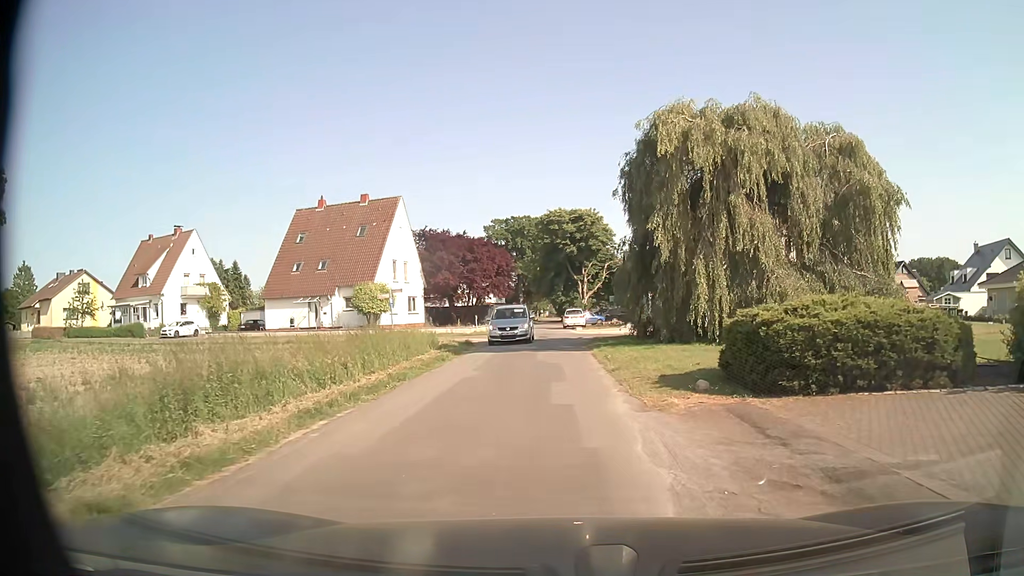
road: unclassified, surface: asphalt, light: Day
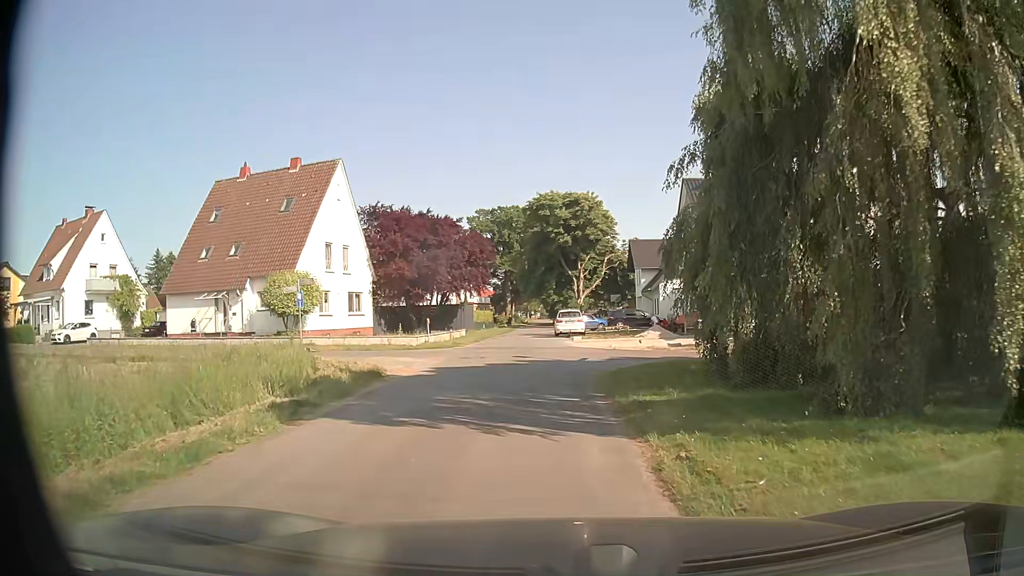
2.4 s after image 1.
(+0.2, +14.0) m; +1°
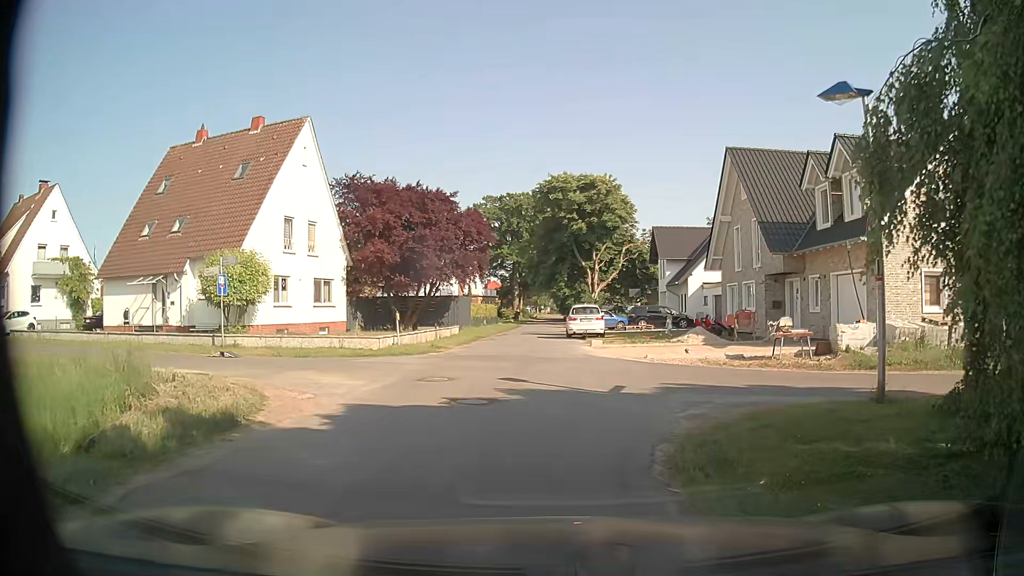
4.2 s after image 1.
(0.0, +7.7) m; -1°
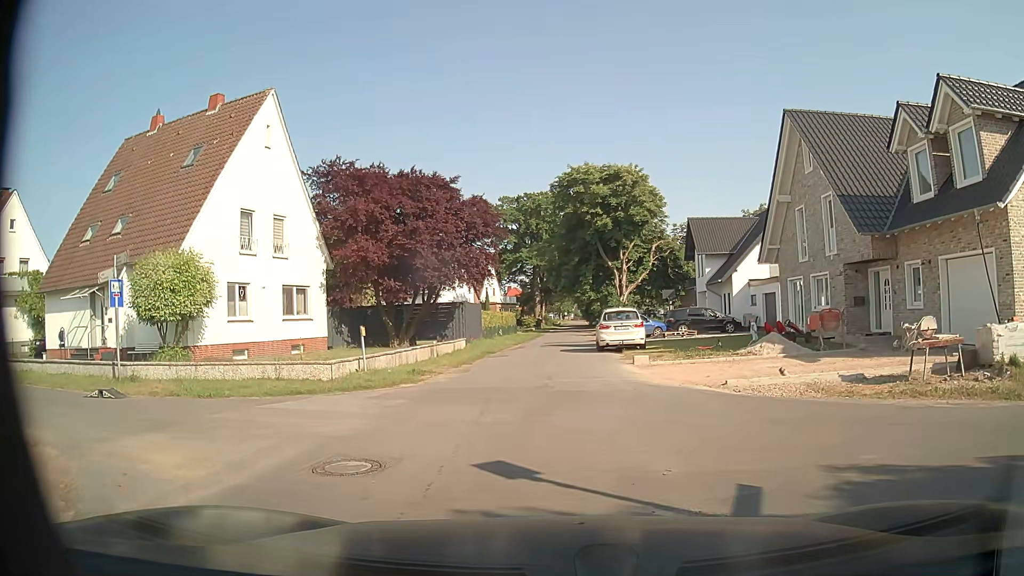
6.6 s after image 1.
(+0.1, +6.7) m; -1°
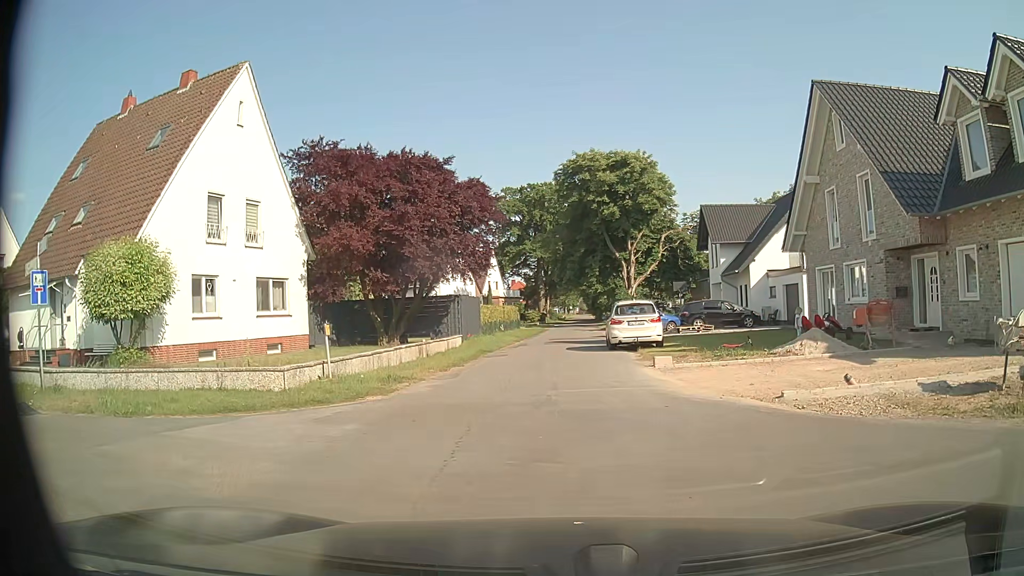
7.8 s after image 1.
(0.0, +3.0) m; +1°
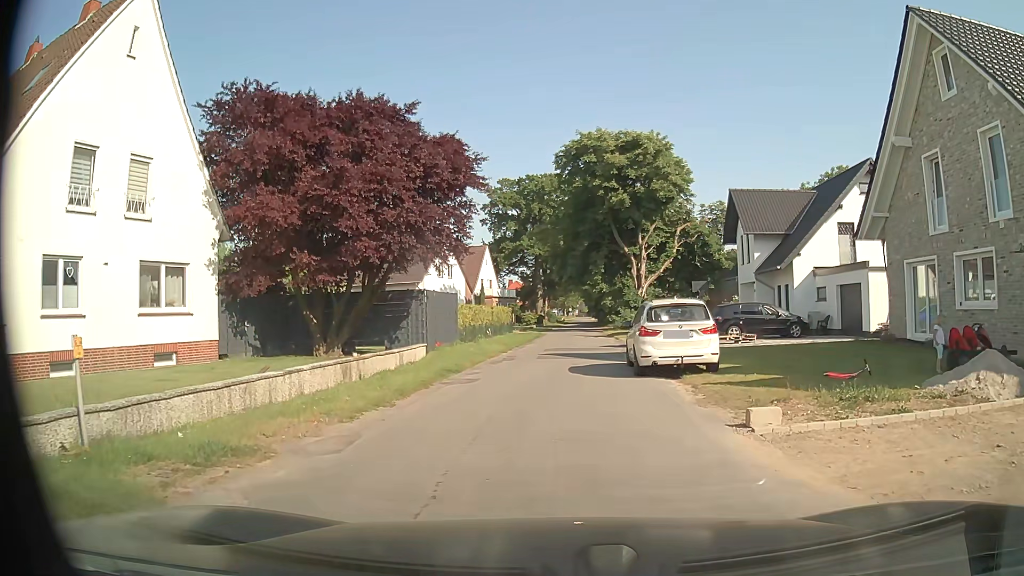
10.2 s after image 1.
(-0.2, +8.1) m; -2°
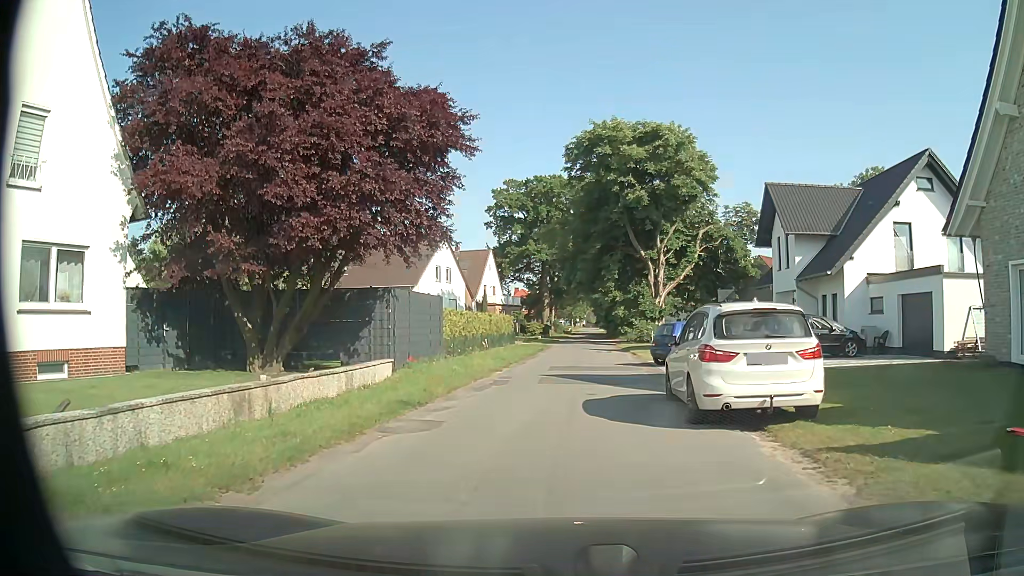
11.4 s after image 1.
(0.0, +5.5) m; 0°
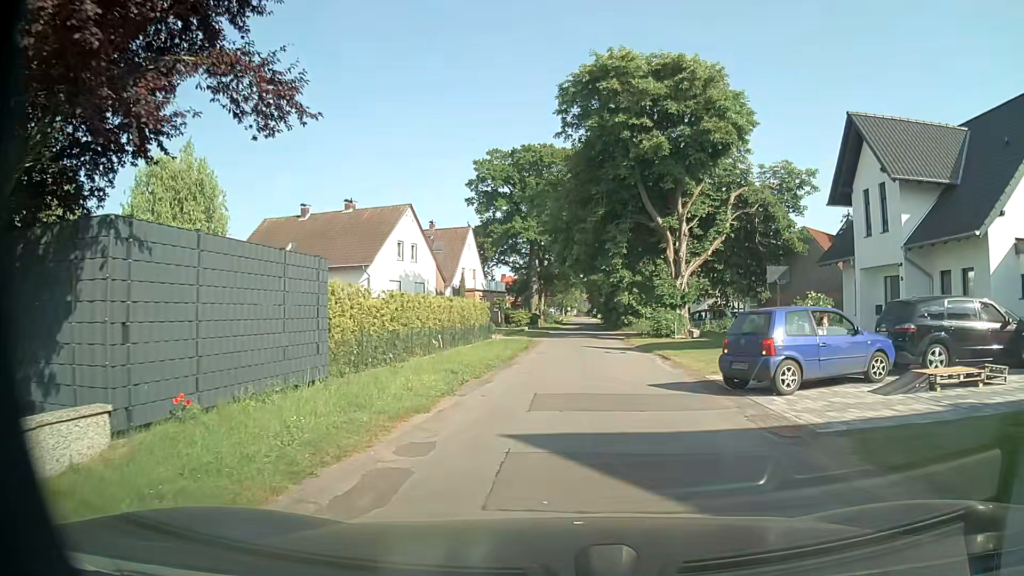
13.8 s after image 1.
(0.0, +11.1) m; +2°
(0, +10) (+1, +20) (+1, +30) (+1, +40) (+2, +50) (+2, +60) (+2, +70) (+3, +80) (+3, +90) (+3, +100) m
